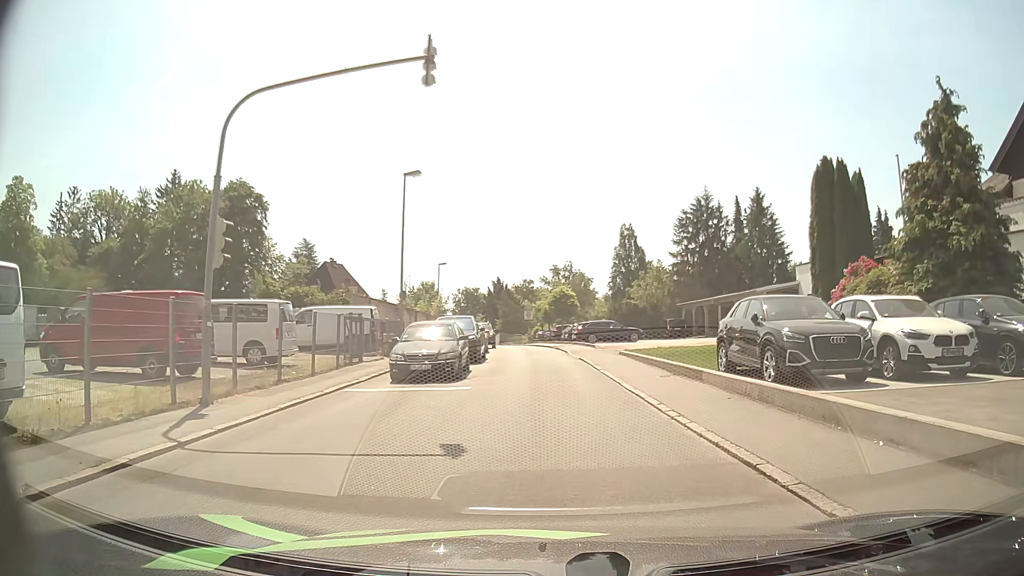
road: residential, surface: asphalt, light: Day
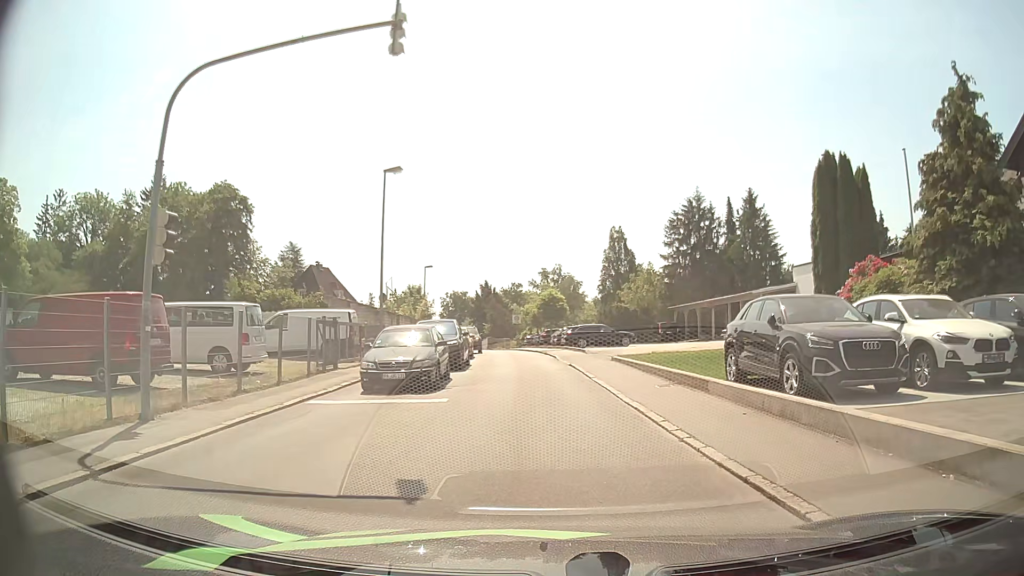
(0.0, +1.6) m; +1°
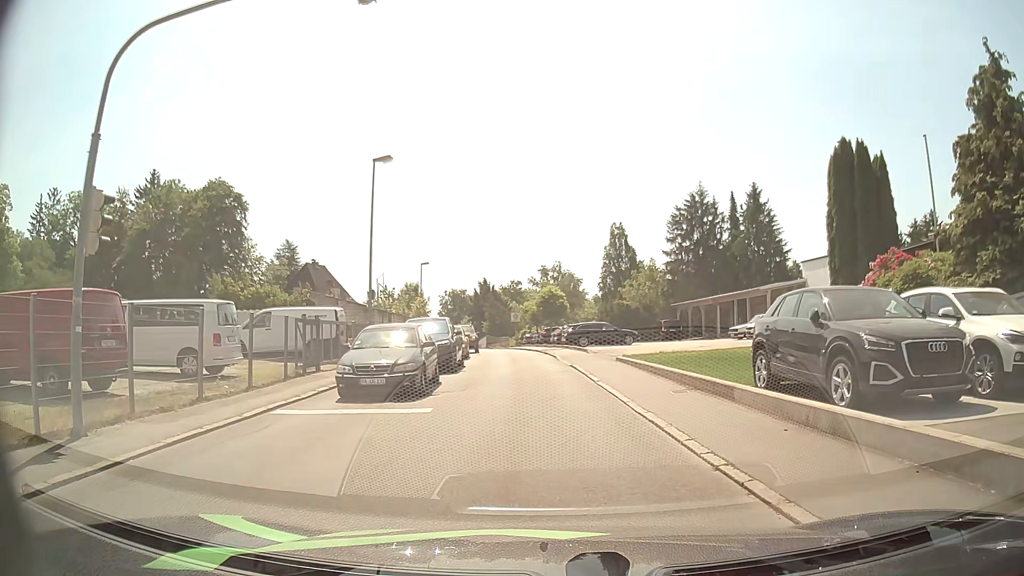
(0.0, +1.8) m; 0°
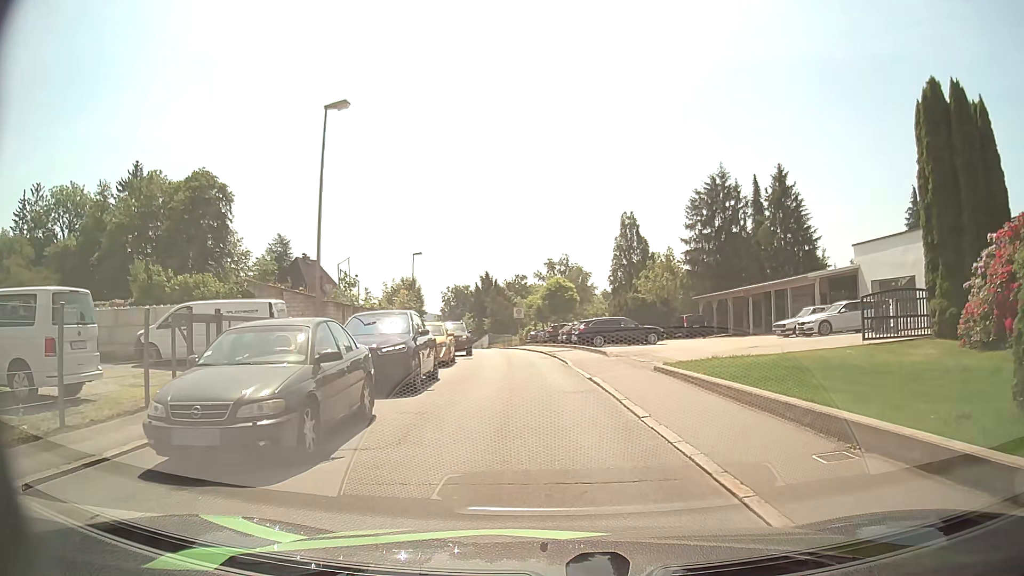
(0.0, +7.1) m; 0°
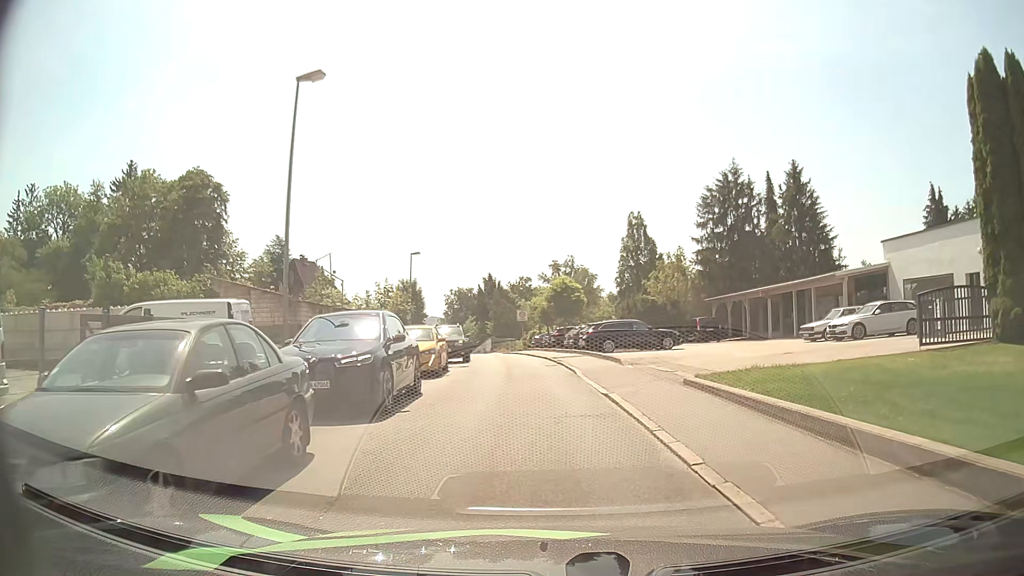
(0.0, +3.0) m; -1°
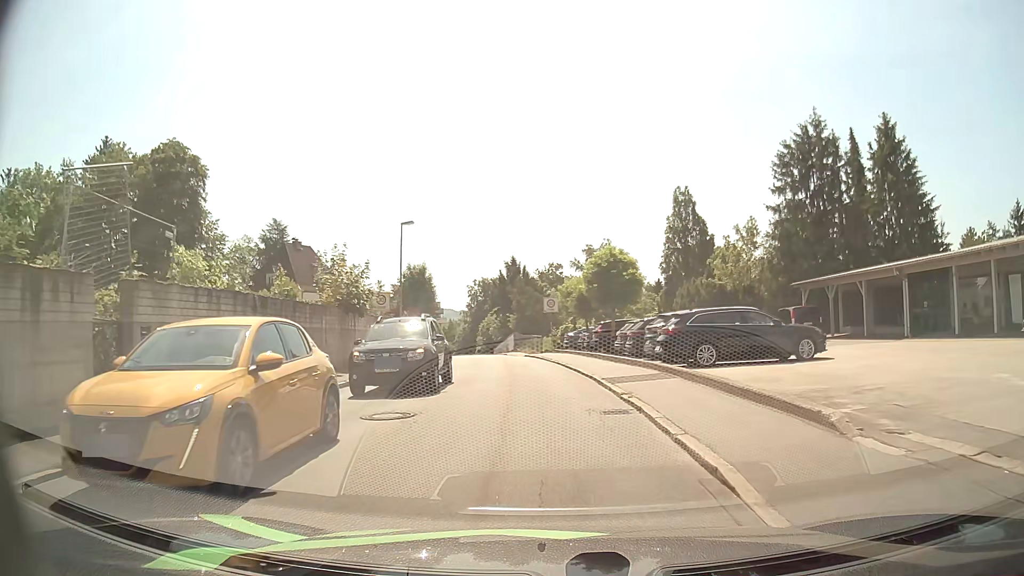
(-0.3, +14.1) m; -3°
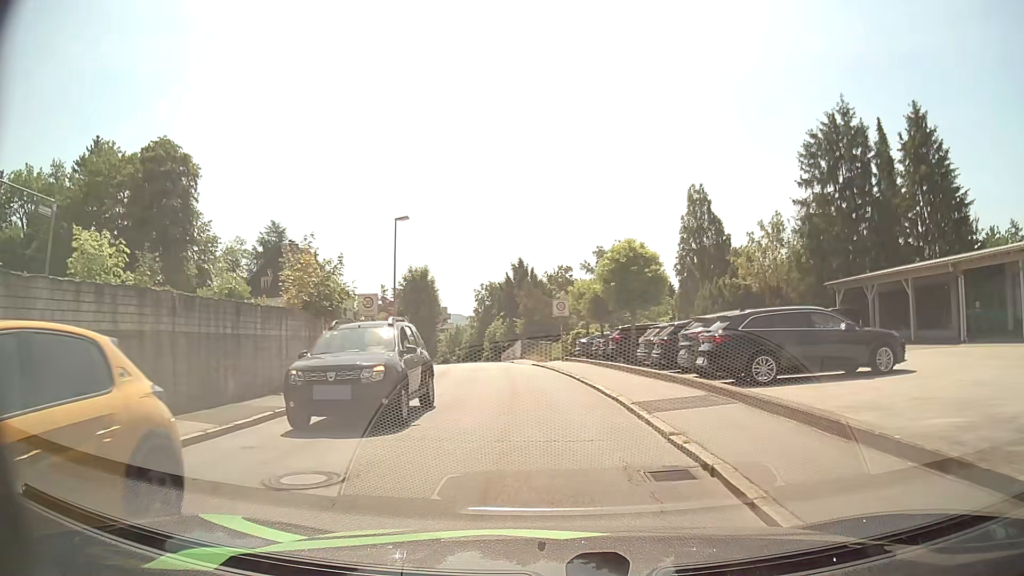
(0.0, +4.0) m; 0°
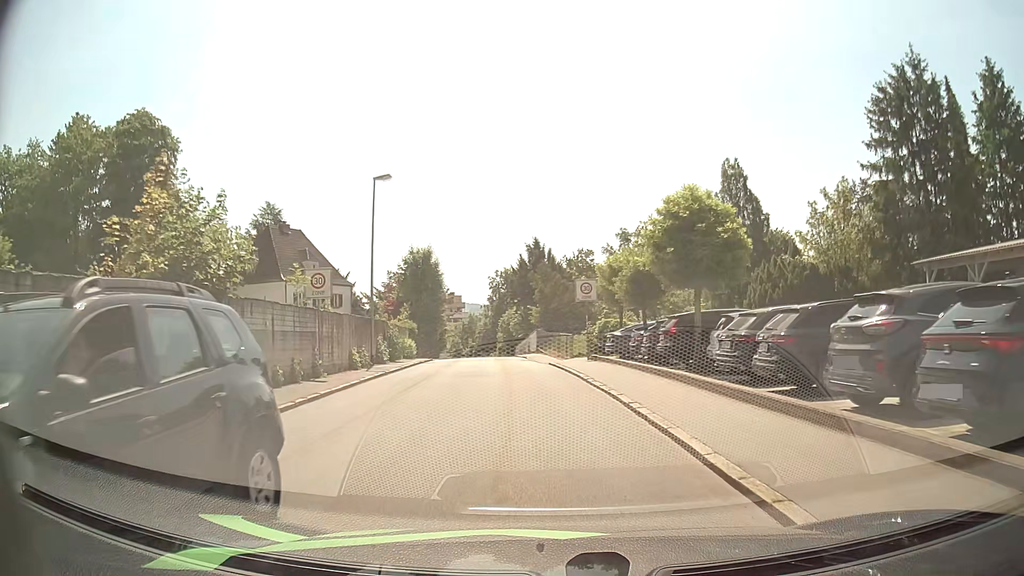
(-0.1, +8.3) m; -1°
(0, +10) (-1, +20) (-2, +30) (-3, +40) (-4, +50) (-5, +60) (-6, +70) (-7, +80) (-9, +89) (-11, +99) m
